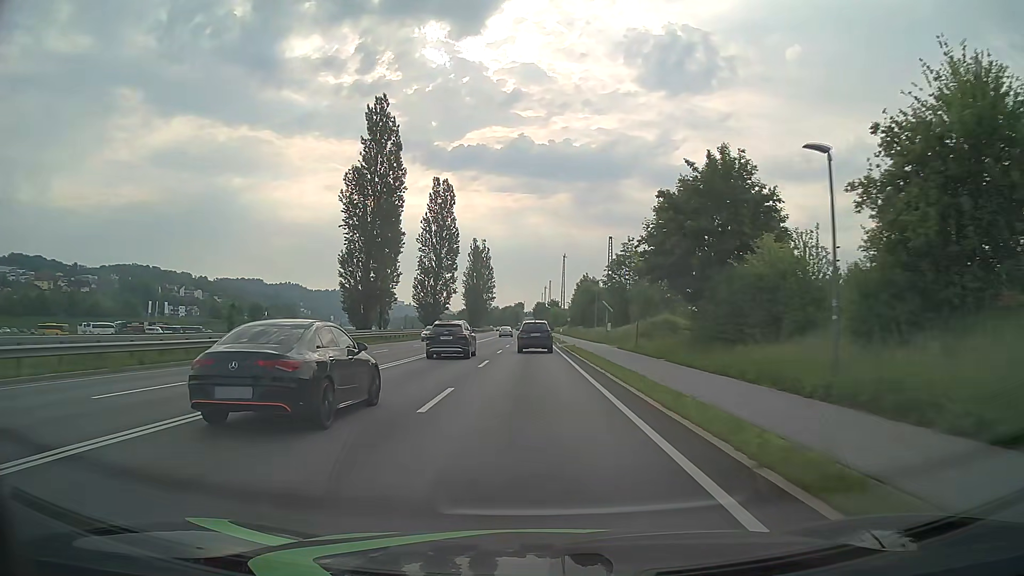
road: primary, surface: asphalt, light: Day
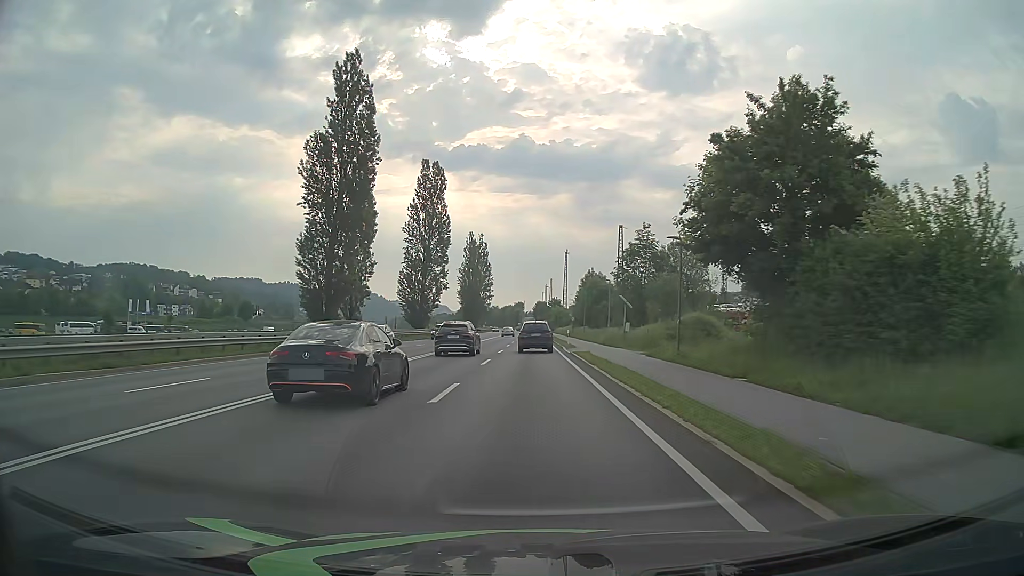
(0.0, +10.7) m; 0°
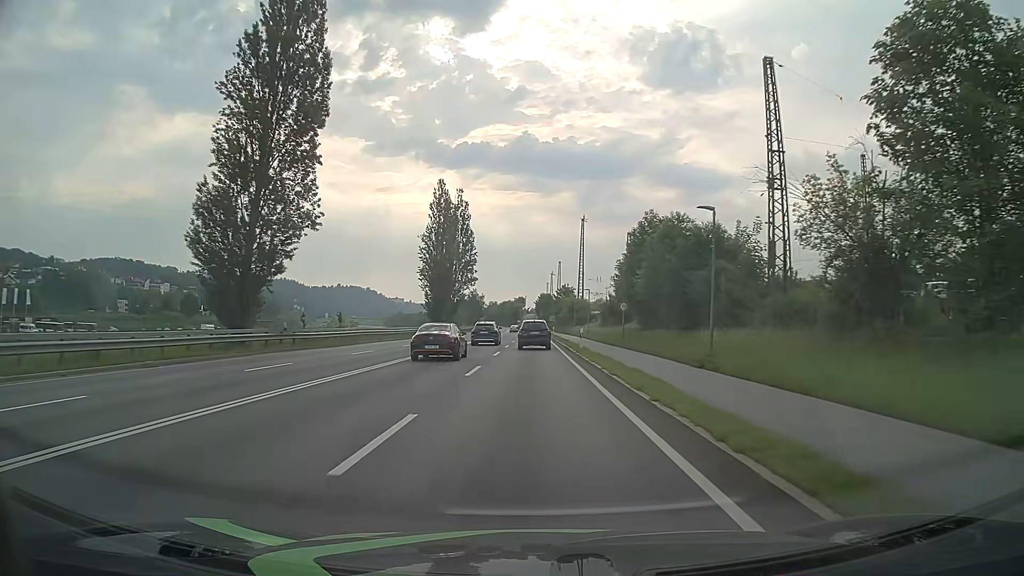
(0.0, +53.7) m; 0°
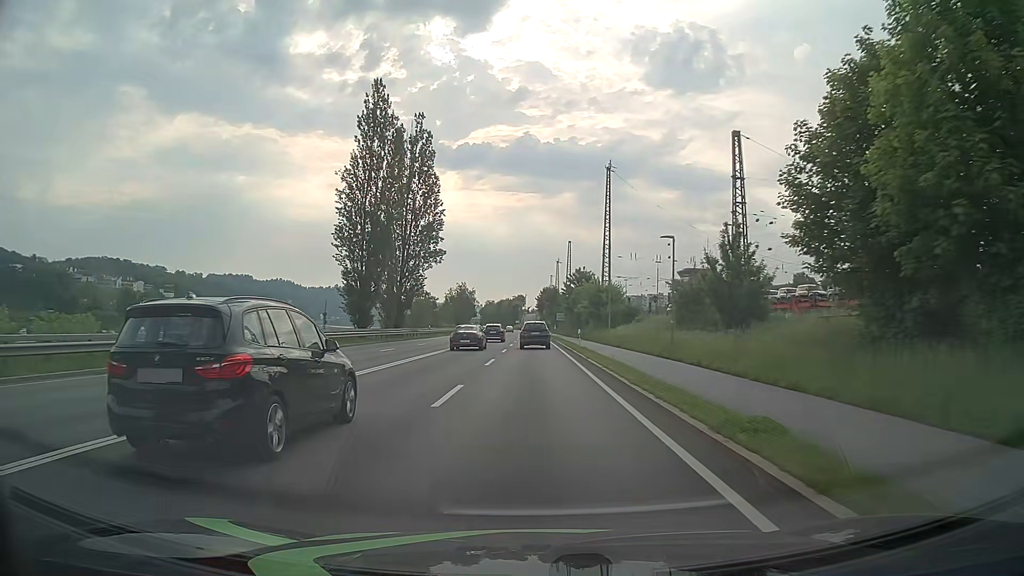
(-0.1, +43.0) m; 0°
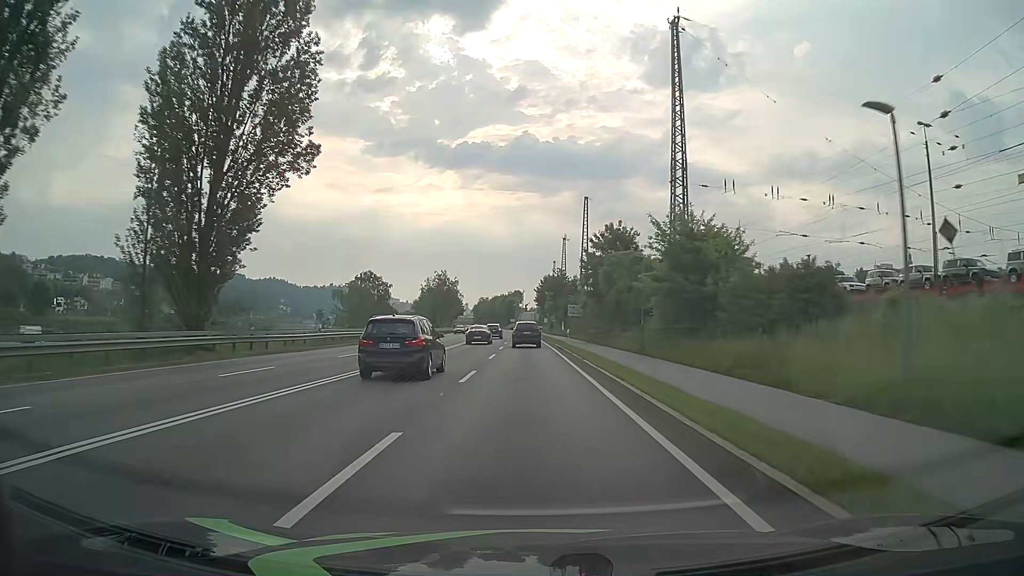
(+0.2, +43.1) m; 0°
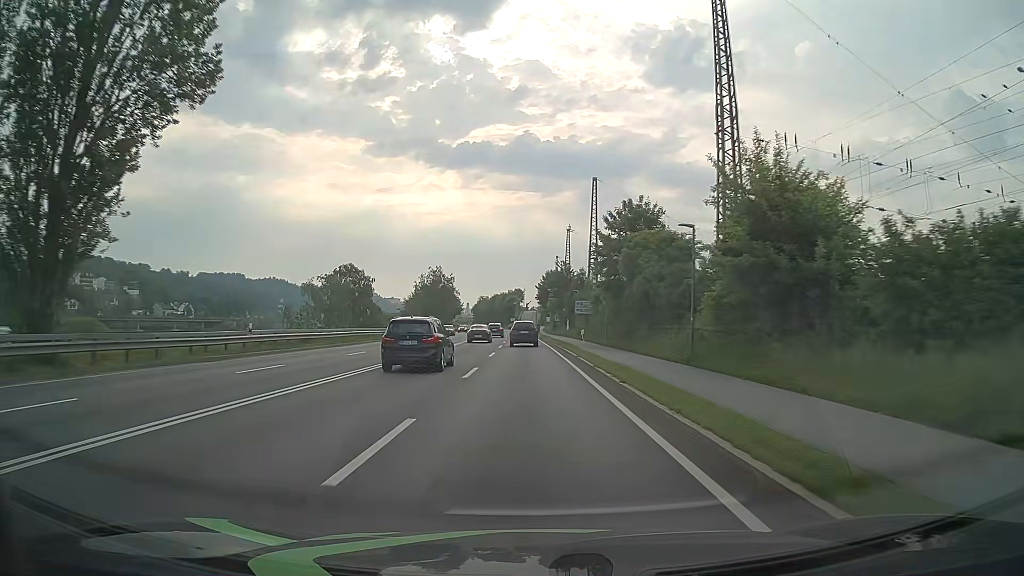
(0.0, +10.8) m; 0°
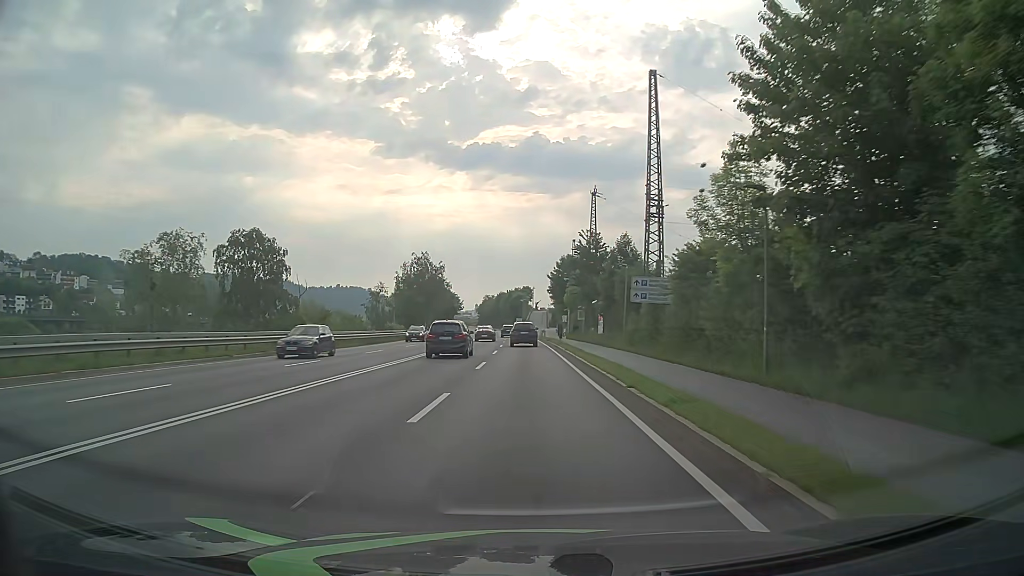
(-0.2, +32.4) m; -1°
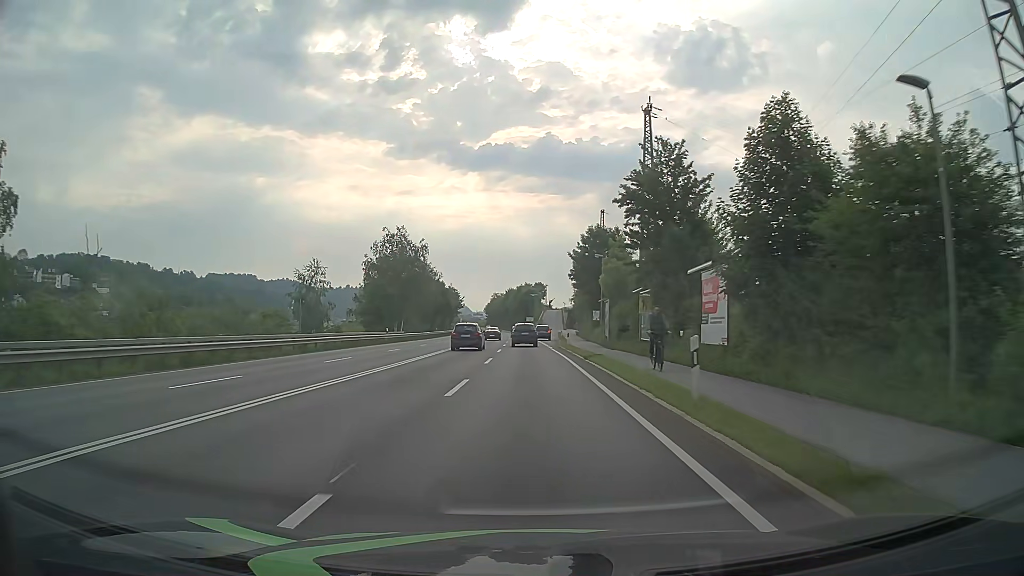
(-0.3, +32.4) m; -1°
(0, +10) (0, +20) (0, +30) (0, +40) (0, +50) (0, +60) (0, +70) (0, +80) (+1, +90) (+1, +100) m
